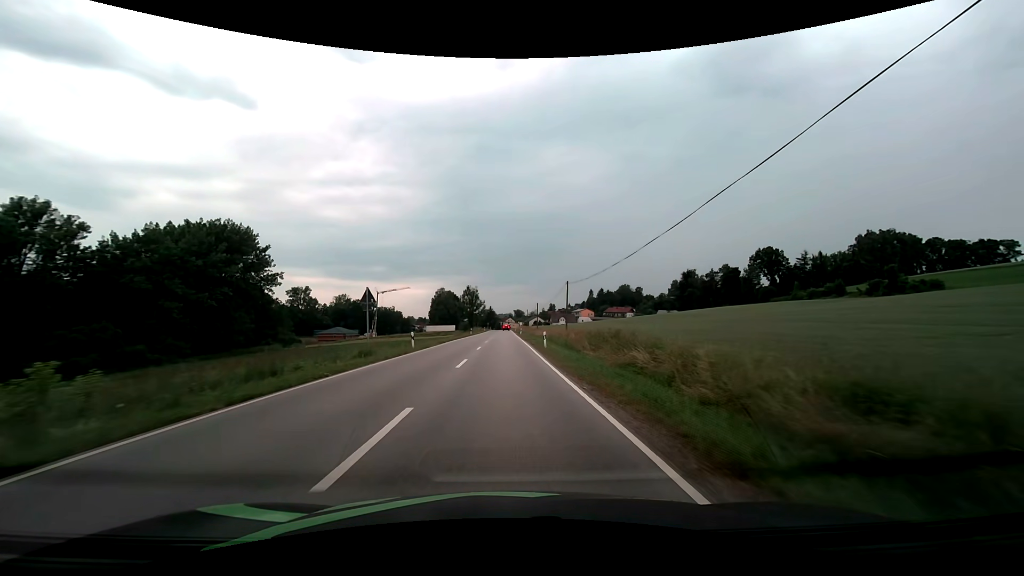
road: secondary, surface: asphalt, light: Day
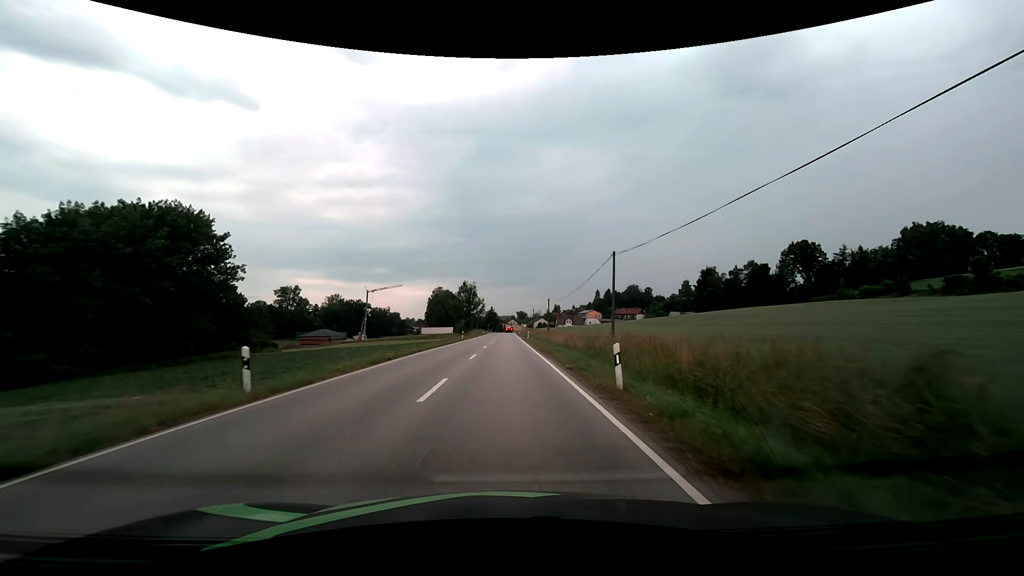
(-0.1, +19.1) m; 0°
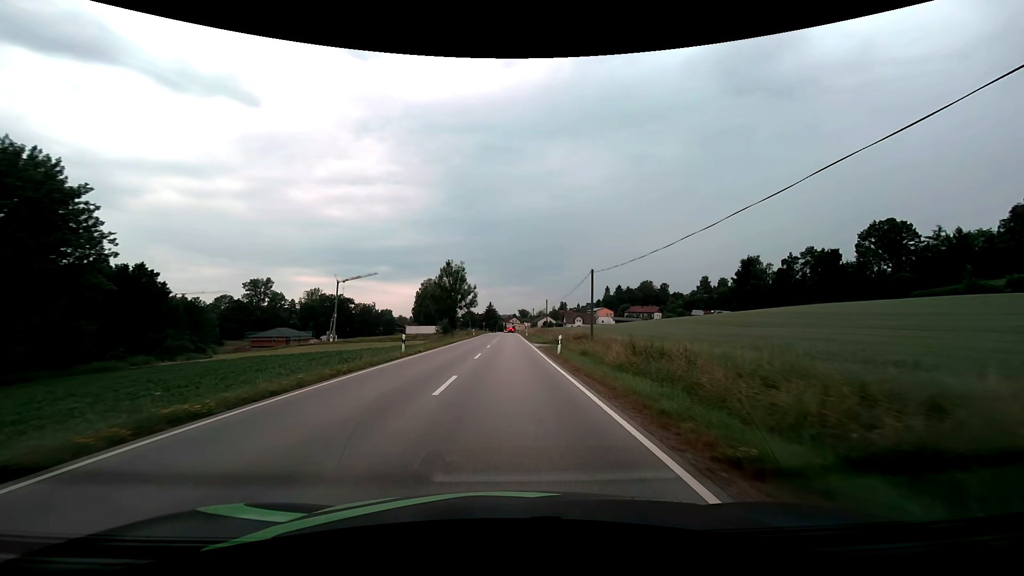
(-0.1, +34.9) m; 0°
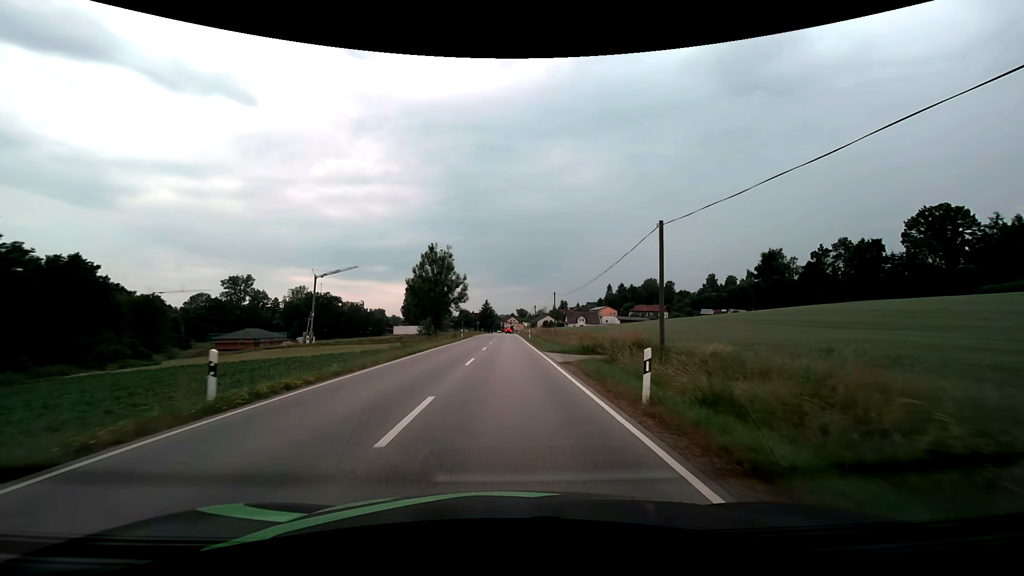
(0.0, +16.2) m; 0°
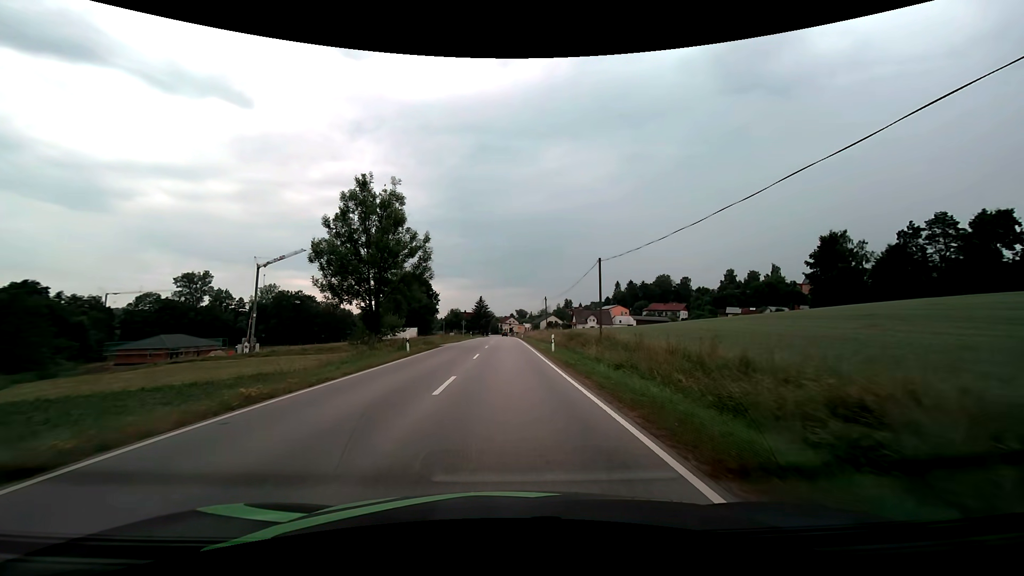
(0.0, +31.5) m; 0°
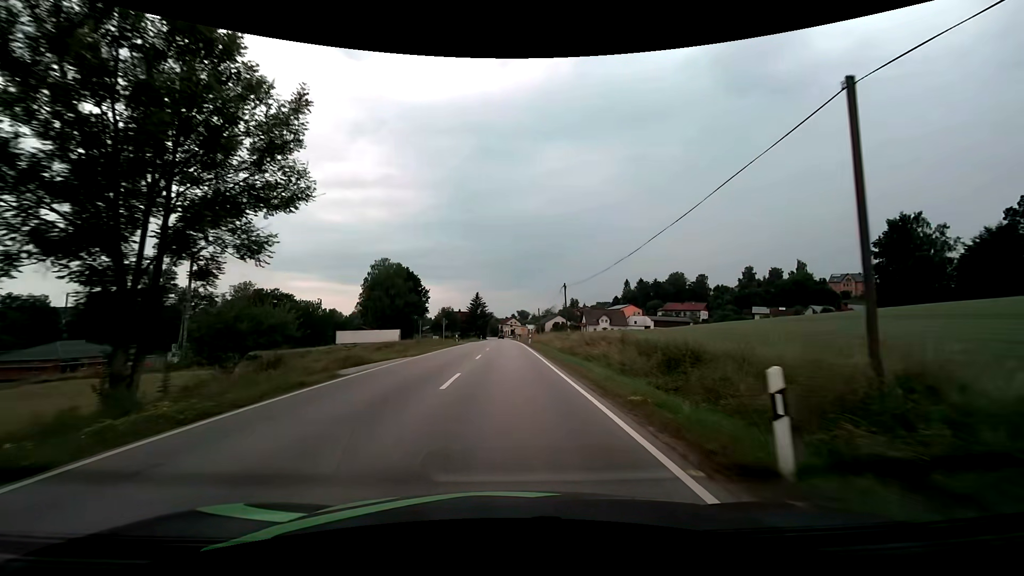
(0.0, +23.1) m; 0°
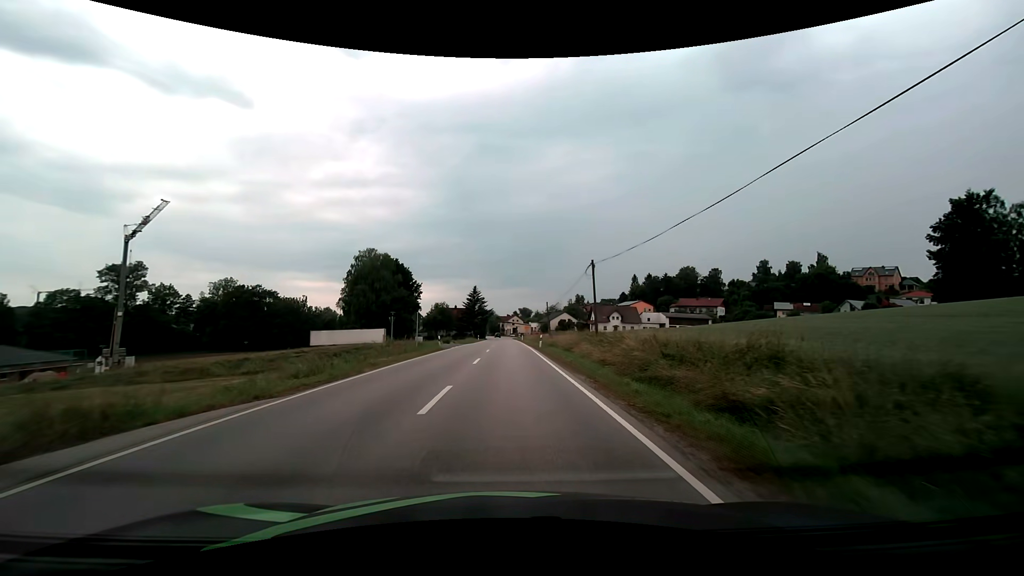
(0.0, +15.3) m; 0°
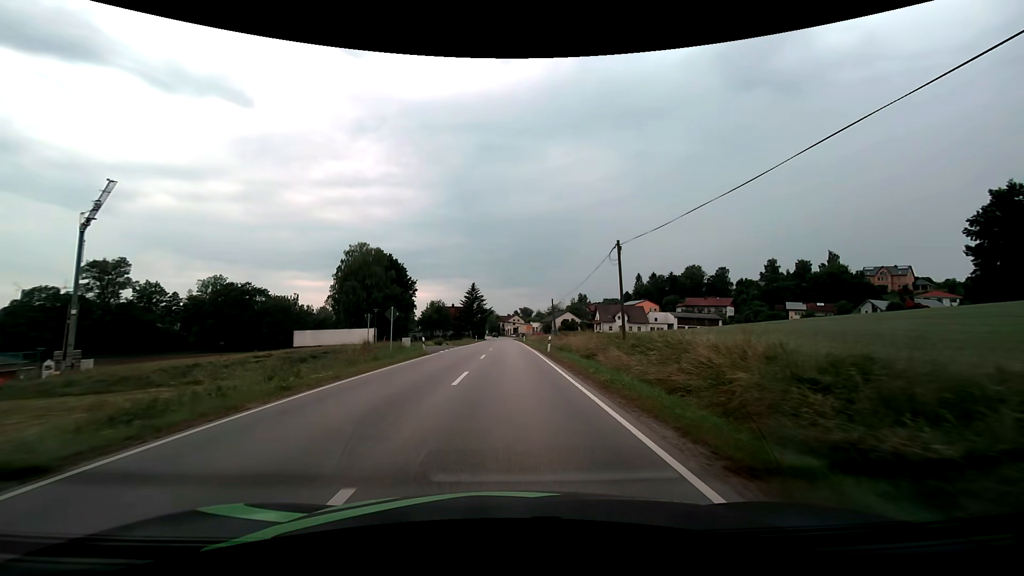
(0.0, +7.6) m; 0°
(0, +10) (0, +20) (0, +30) (0, +40) (0, +50) (0, +60) (0, +70) (0, +80) (+1, +90) (+1, +100) m
